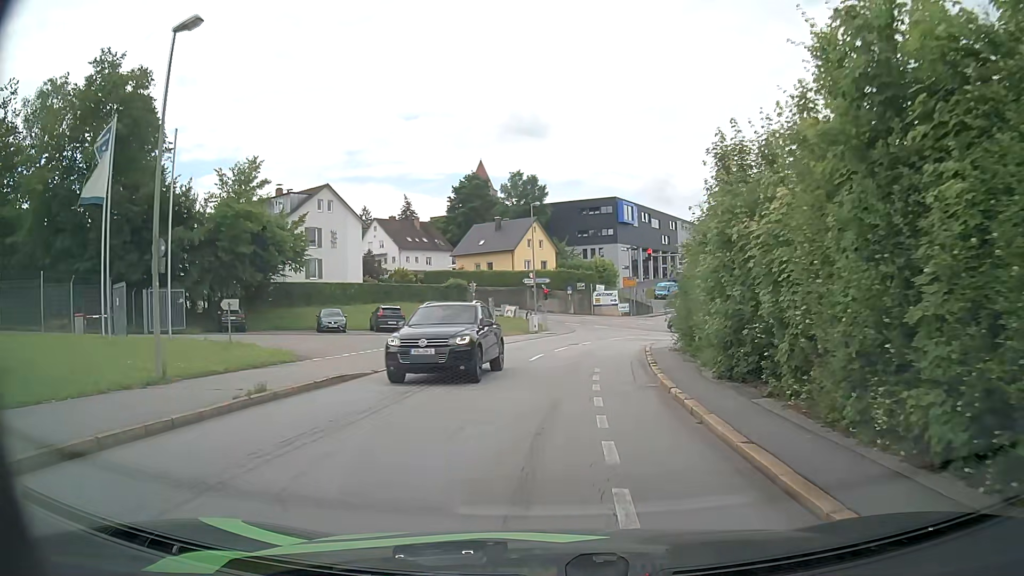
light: Day
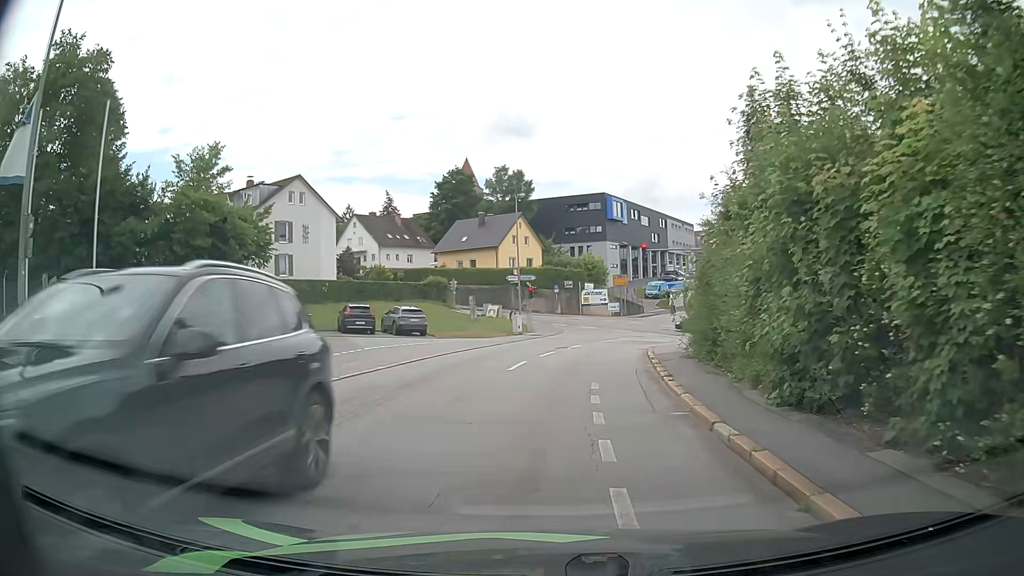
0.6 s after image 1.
(0.0, +4.1) m; +1°
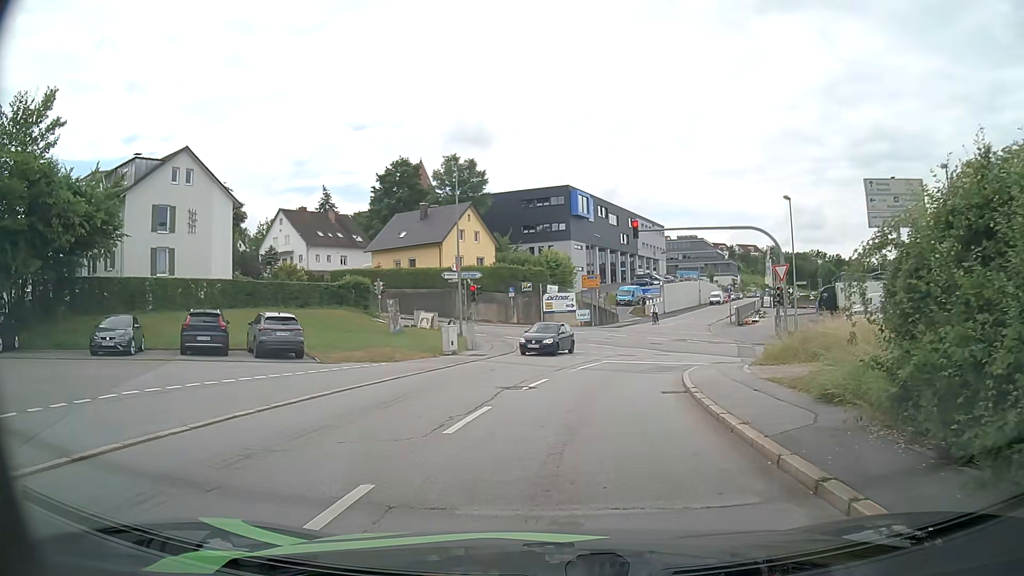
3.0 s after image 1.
(+0.5, +13.8) m; +4°
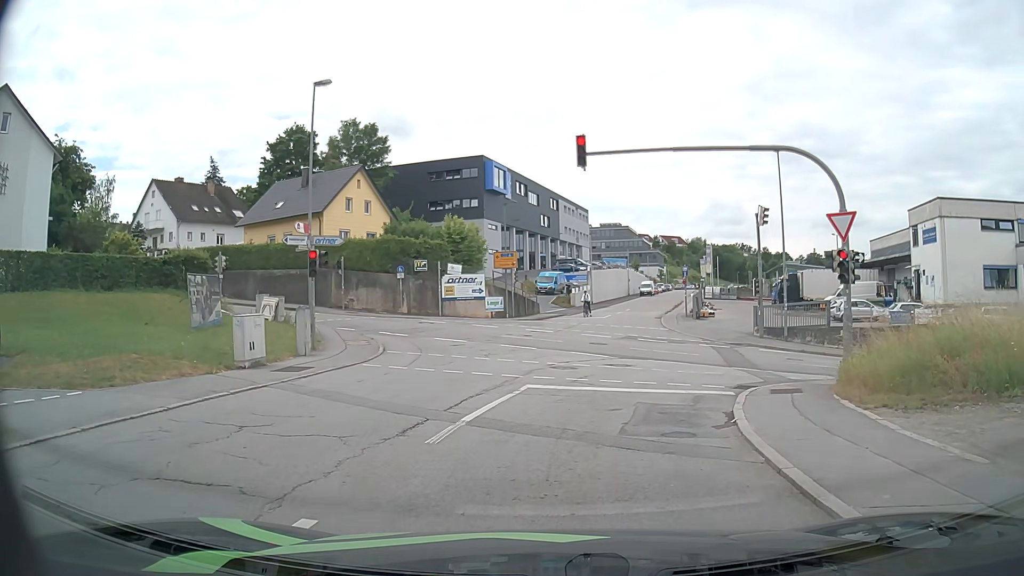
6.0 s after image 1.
(+0.8, +13.1) m; +8°
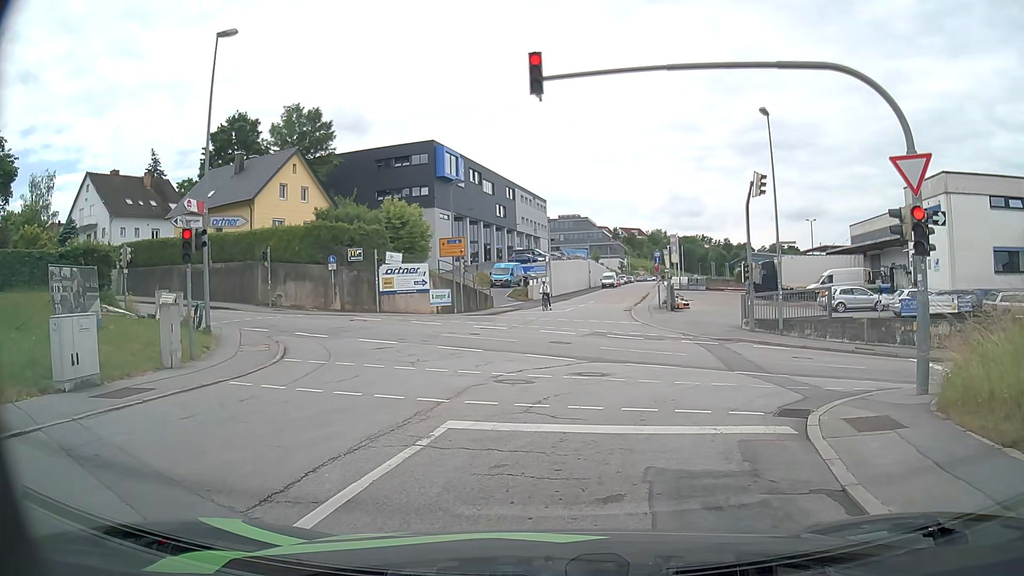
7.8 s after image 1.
(+0.1, +5.3) m; +4°
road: residential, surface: asphalt
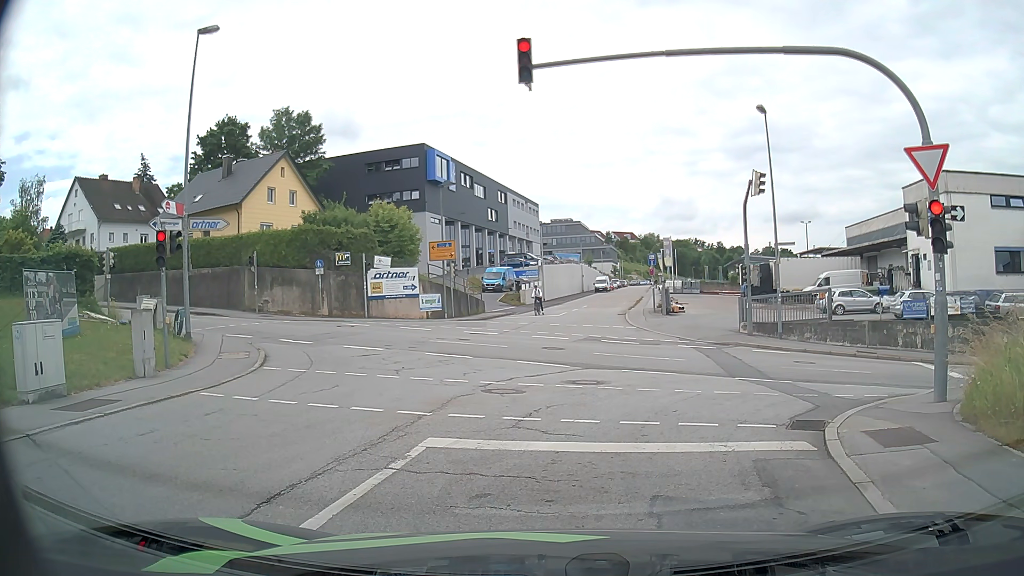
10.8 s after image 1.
(0.0, +0.9) m; +1°
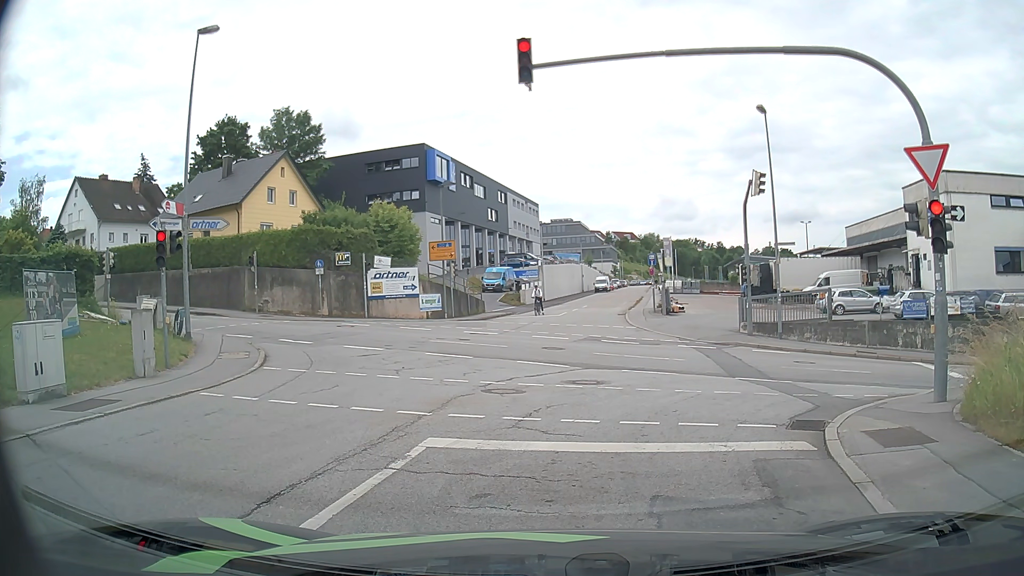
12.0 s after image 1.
(0.0, 0.0) m; 0°
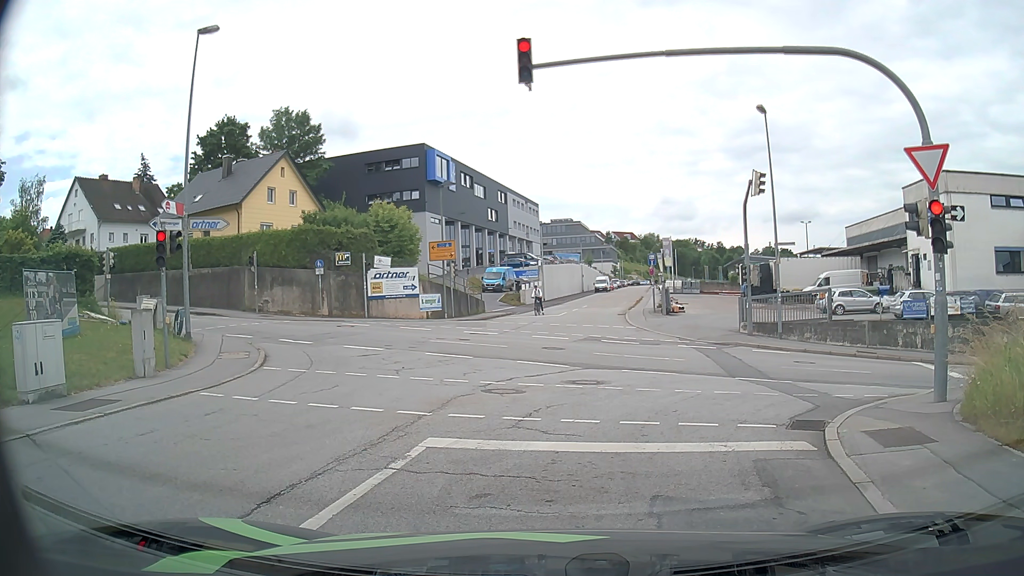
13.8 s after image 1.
(0.0, 0.0) m; 0°
